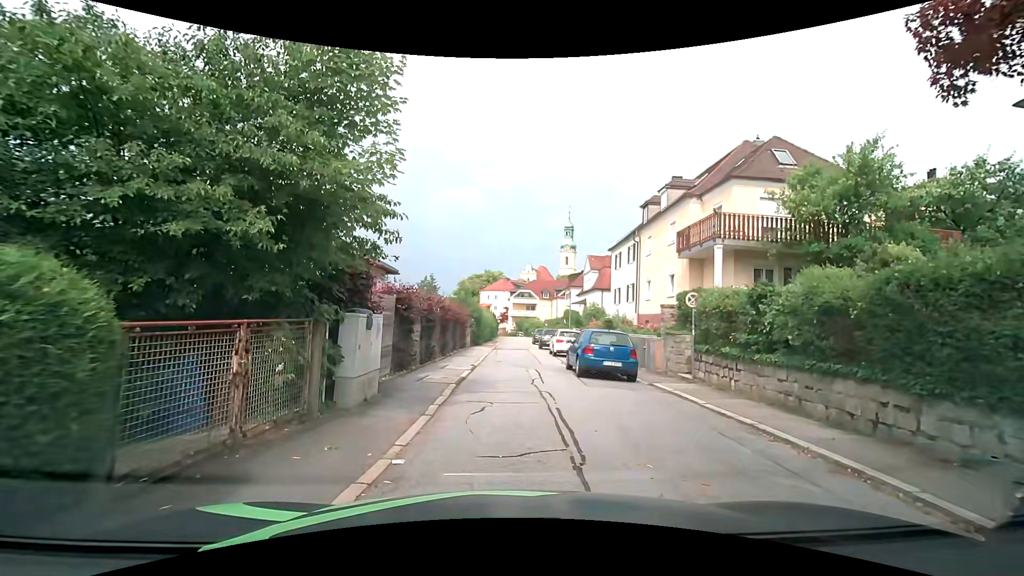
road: residential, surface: asphalt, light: Day
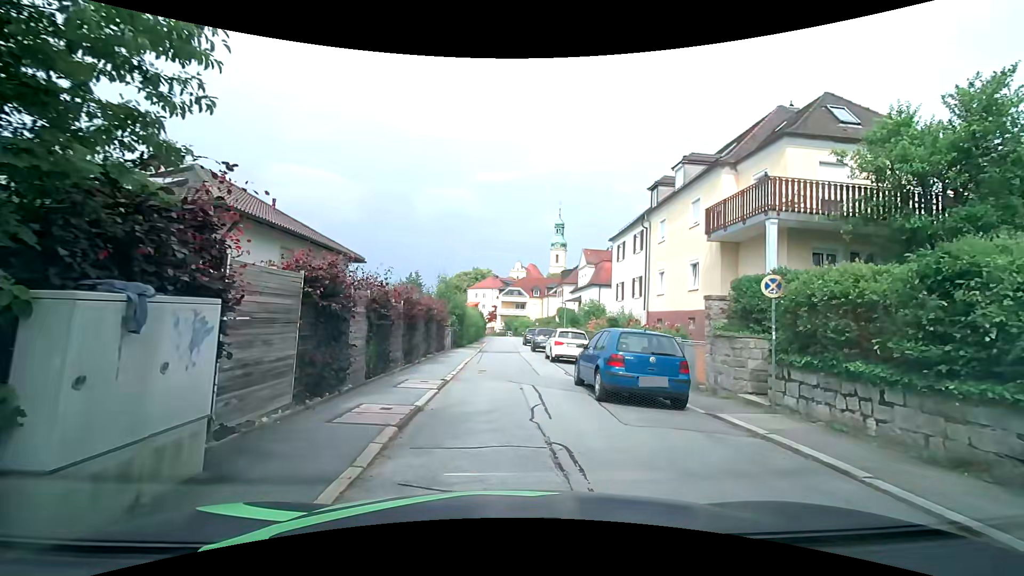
(-0.2, +4.9) m; 0°
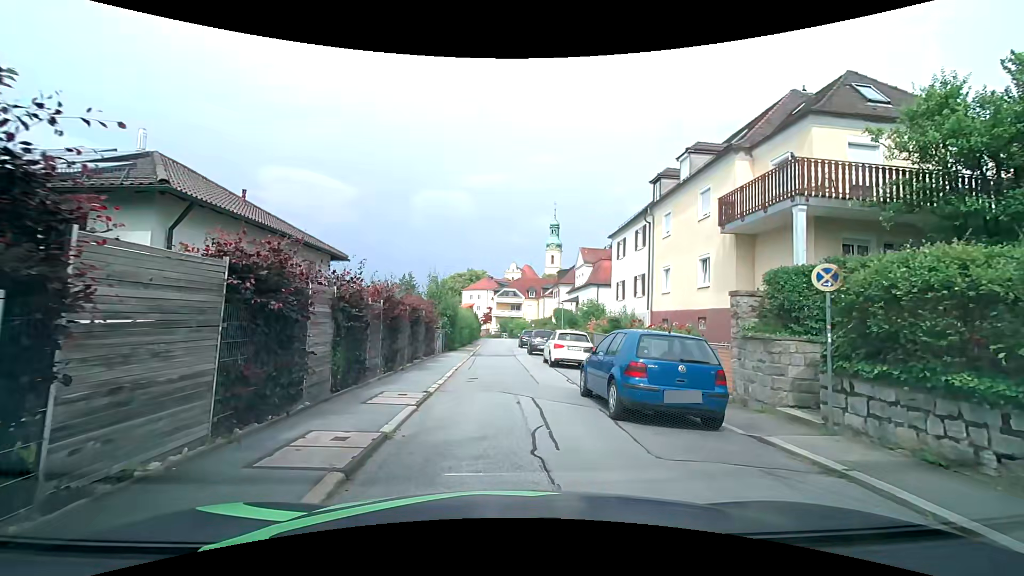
(0.0, +1.8) m; 0°
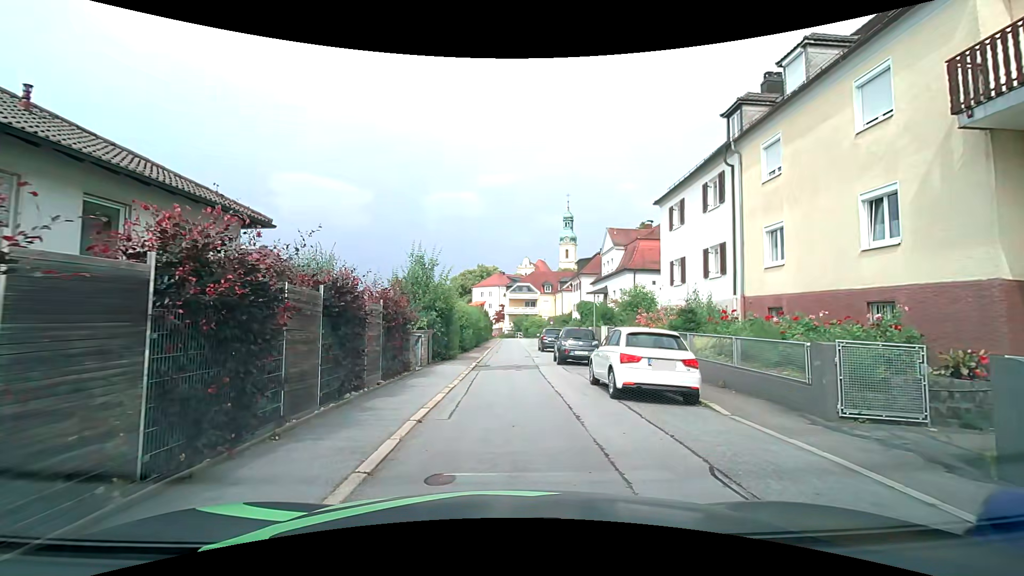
(-0.1, +8.9) m; -1°
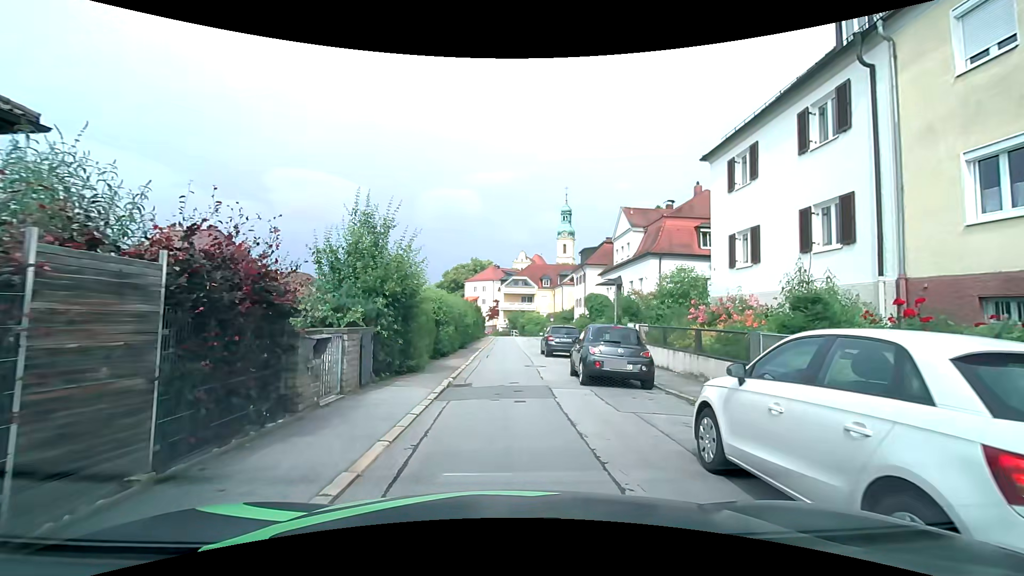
(-0.1, +7.5) m; 0°
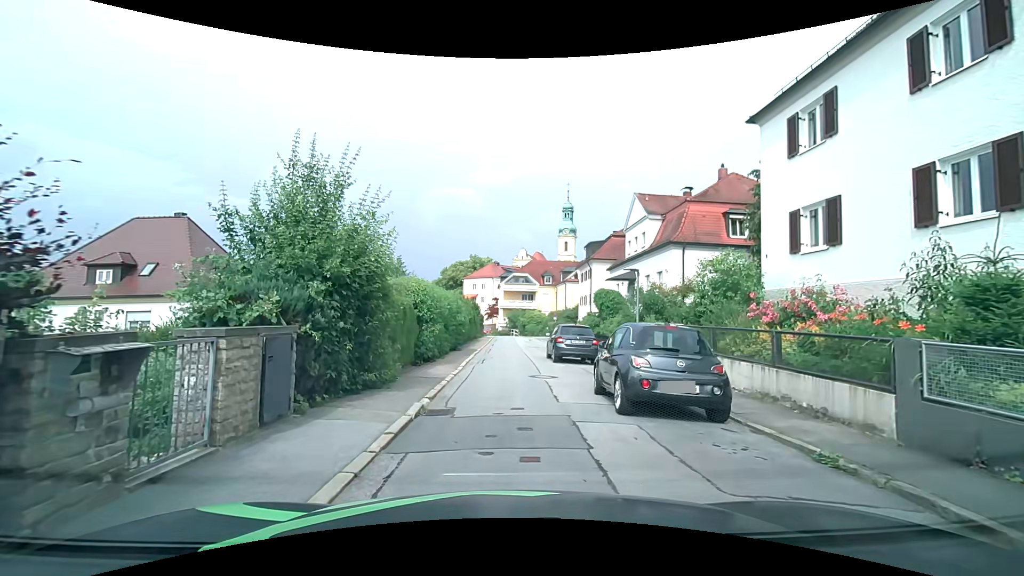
(0.0, +4.0) m; +1°
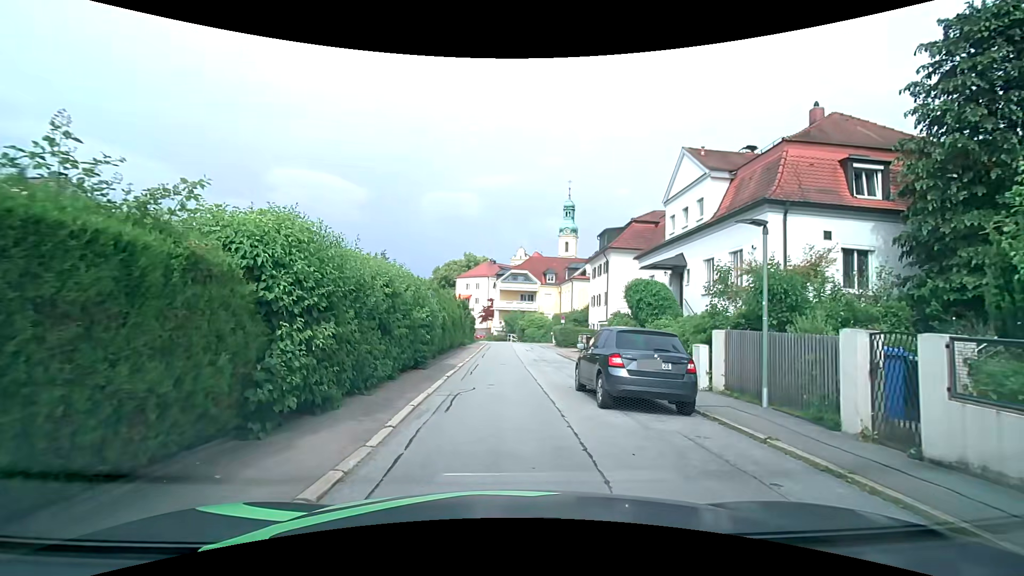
(-0.2, +9.9) m; -2°
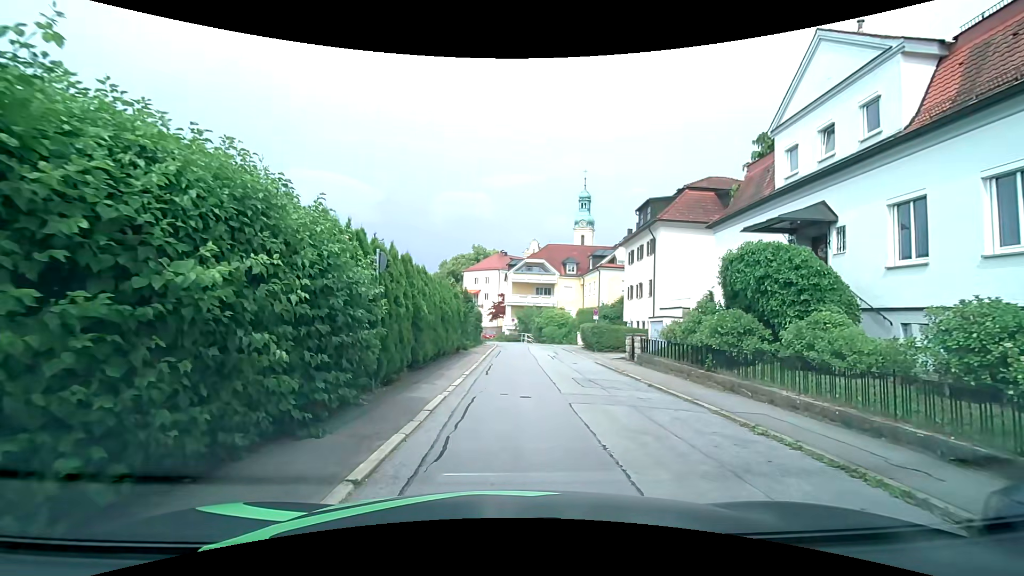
(0.0, +9.8) m; -1°
(+1, +10) (+2, +20) (+3, +30) (+3, +40) (+2, +50) (-3, +59) (-7, +68) (-11, +77) (-14, +86) (-18, +96) m
